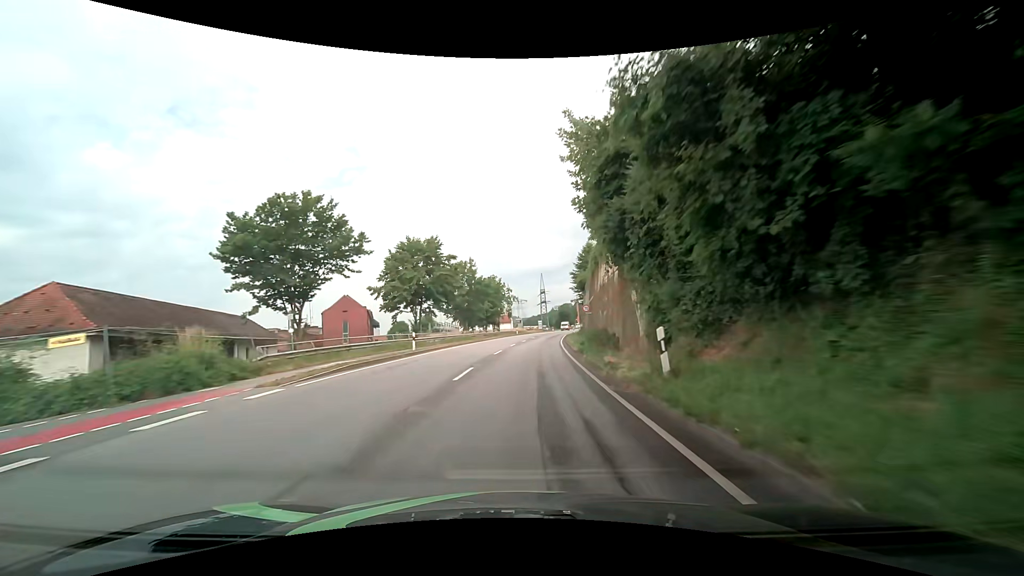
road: primary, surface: asphalt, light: Day
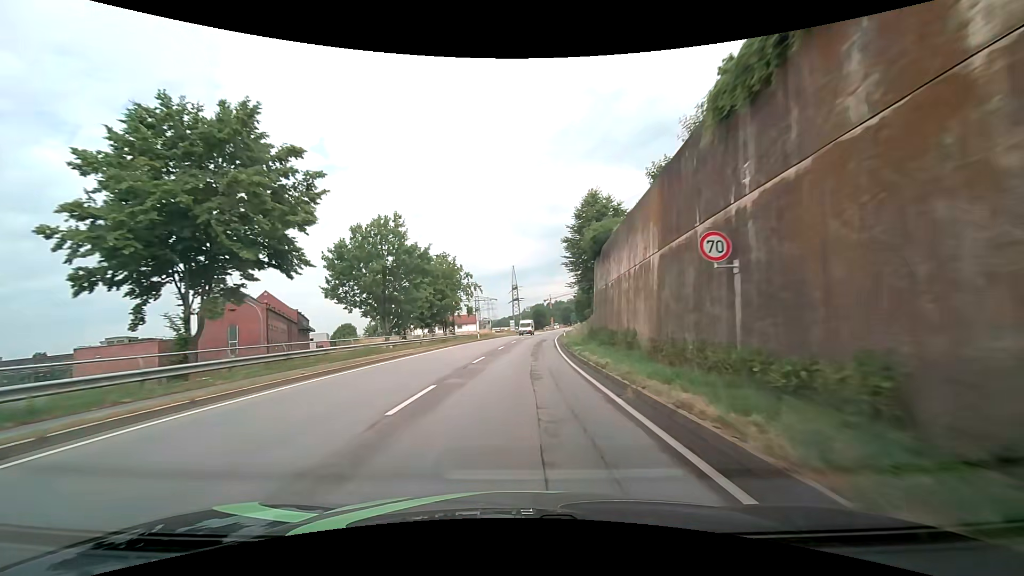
(+0.8, +30.1) m; +3°
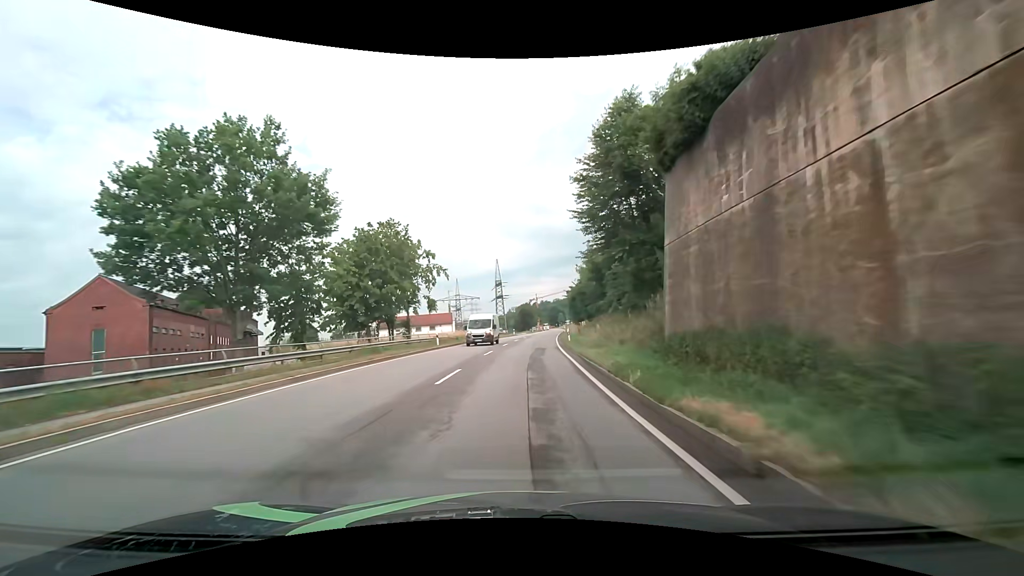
(+0.4, +20.0) m; +2°
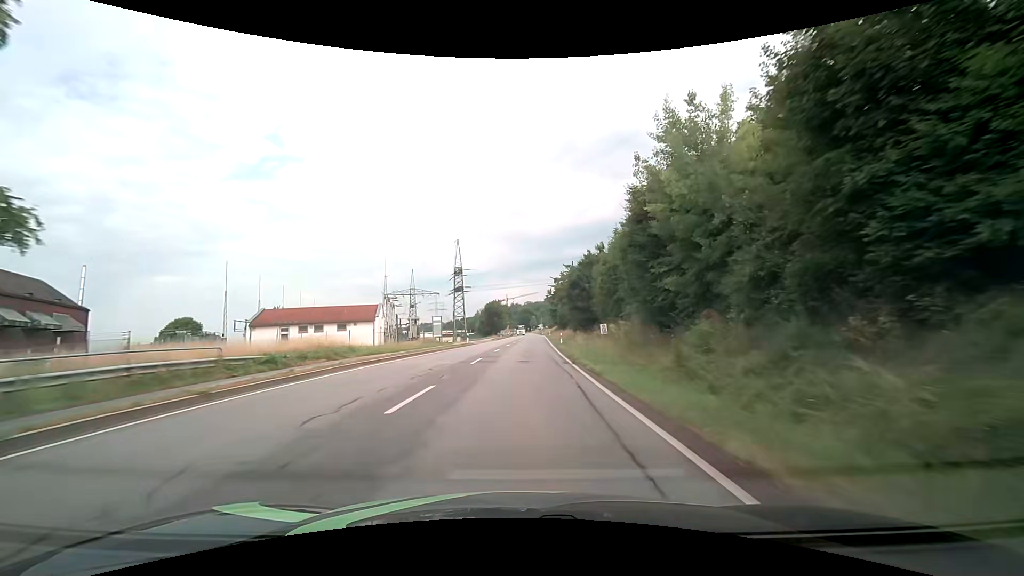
(+1.2, +39.7) m; +4°
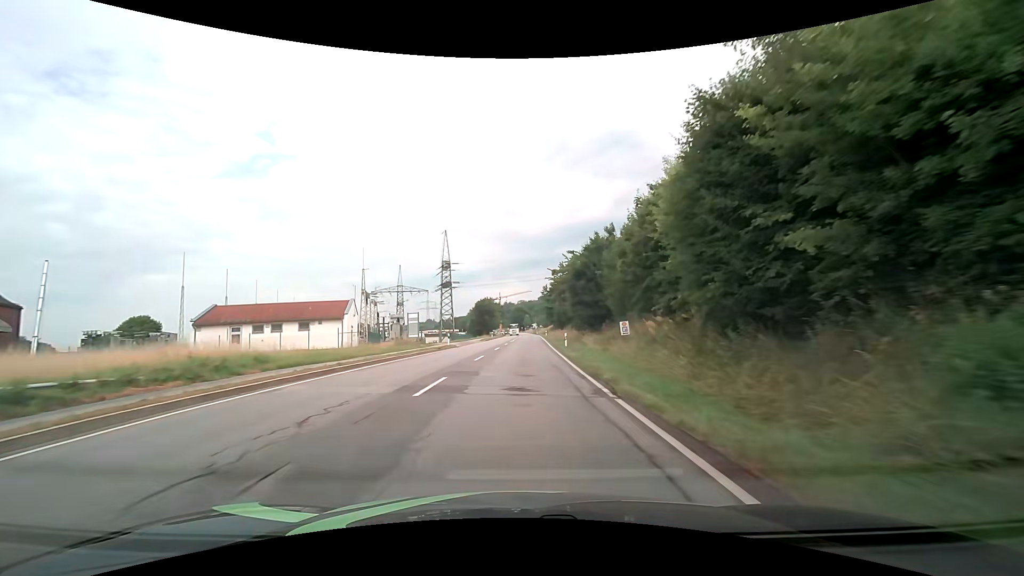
(0.0, +9.9) m; +1°
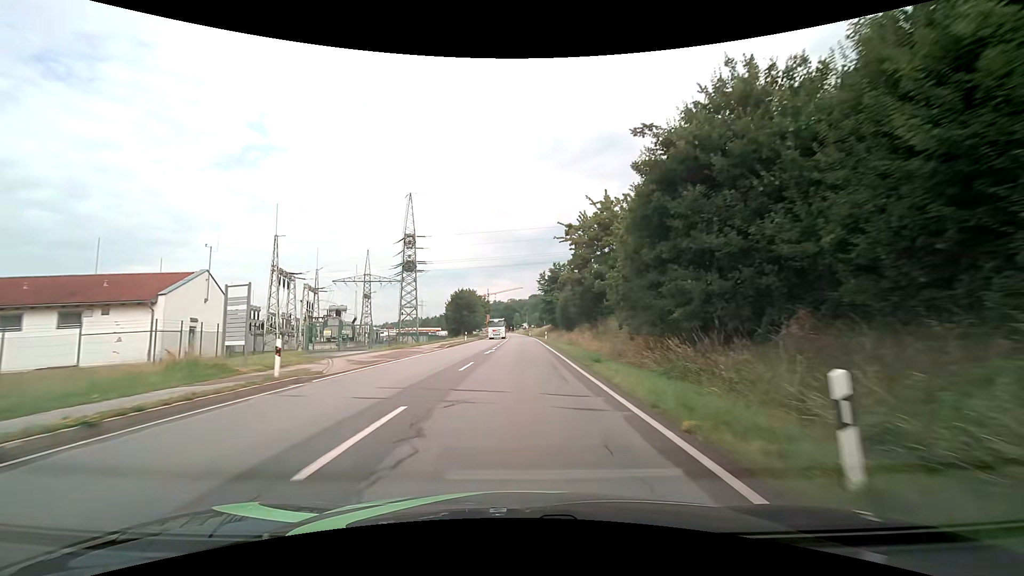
(+0.4, +29.5) m; +1°
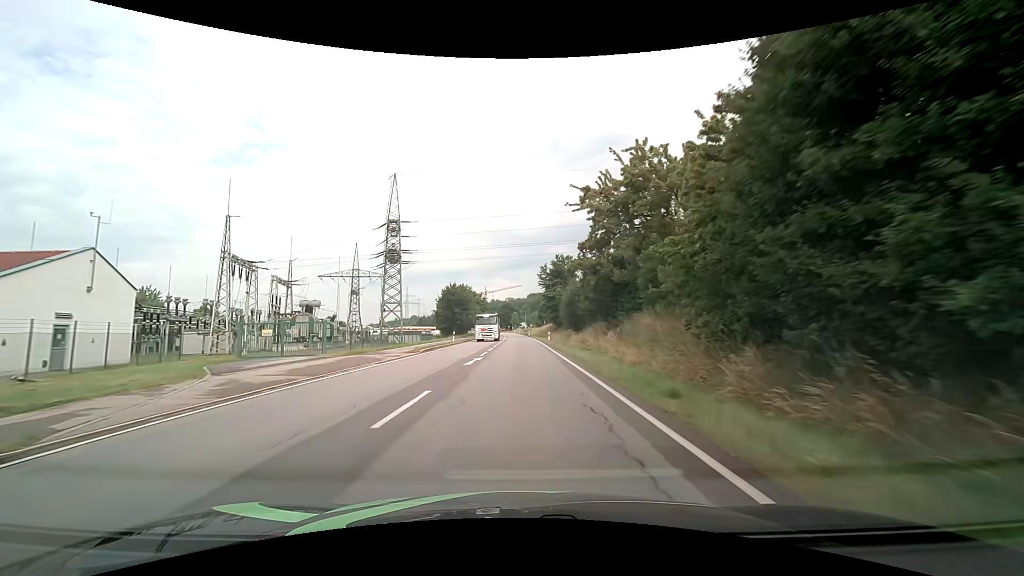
(0.0, +9.8) m; 0°
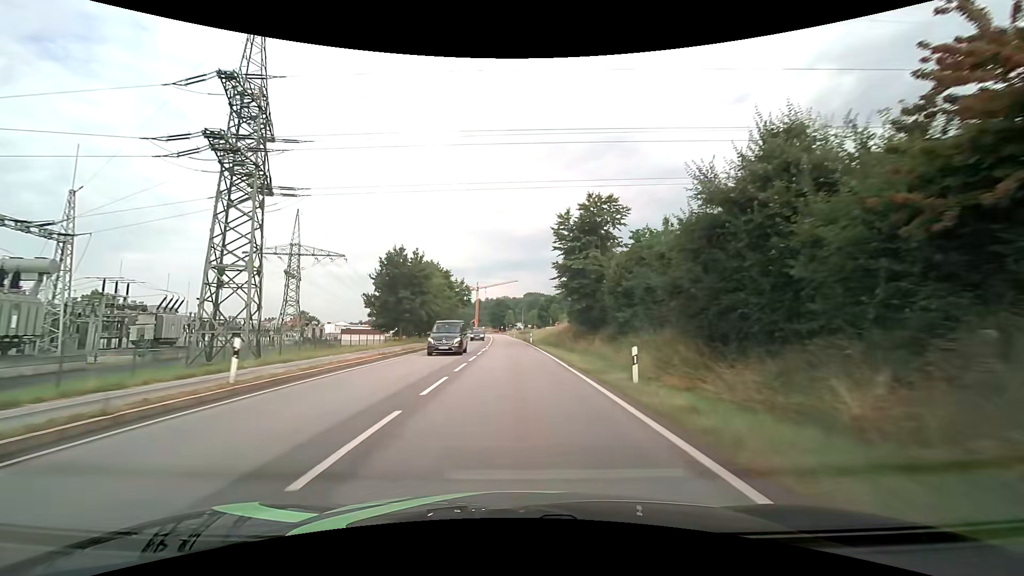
(+0.1, +39.2) m; 0°
(0, +10) (0, +20) (0, +30) (0, +40) (0, +50) (0, +60) (0, +70) (-1, +80) (-1, +90) (-2, +100) m
